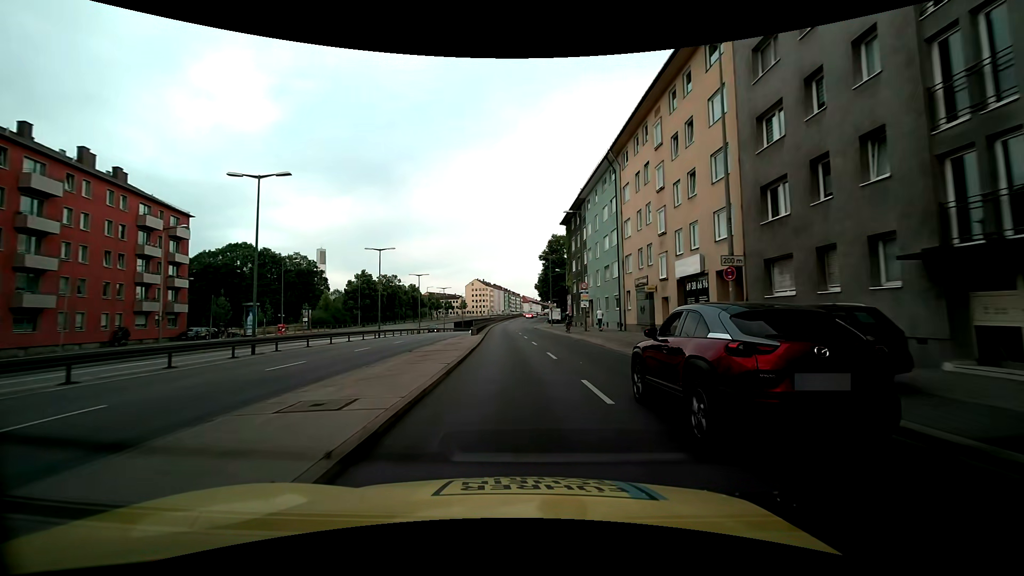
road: primary_link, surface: asphalt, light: Day
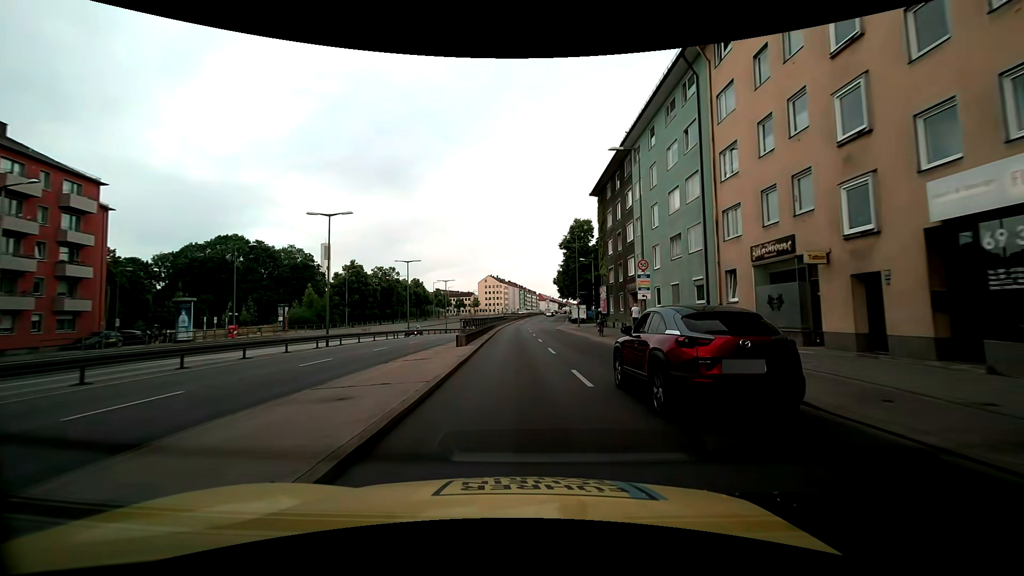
(-0.4, +16.1) m; -2°
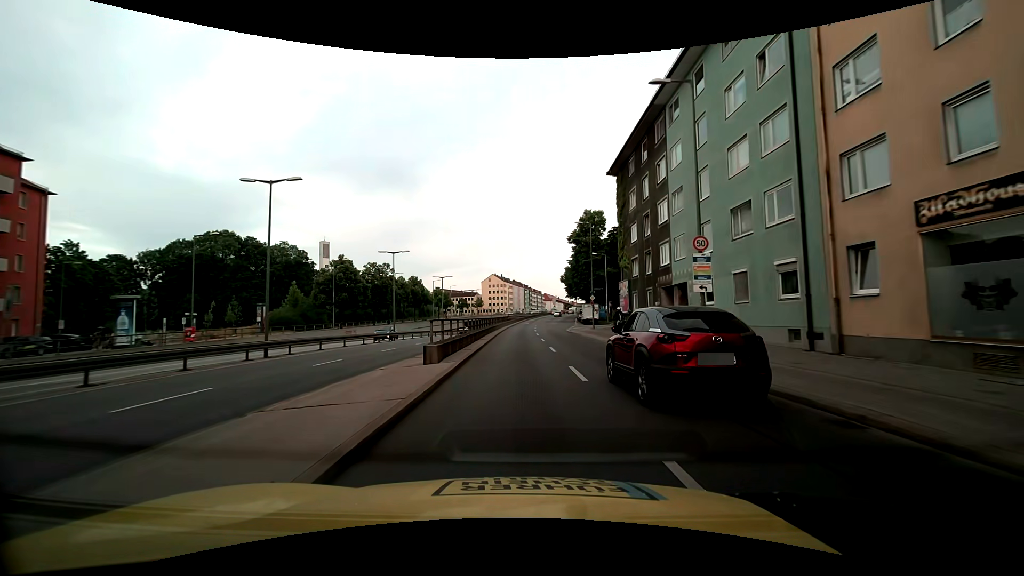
(0.0, +8.1) m; -1°
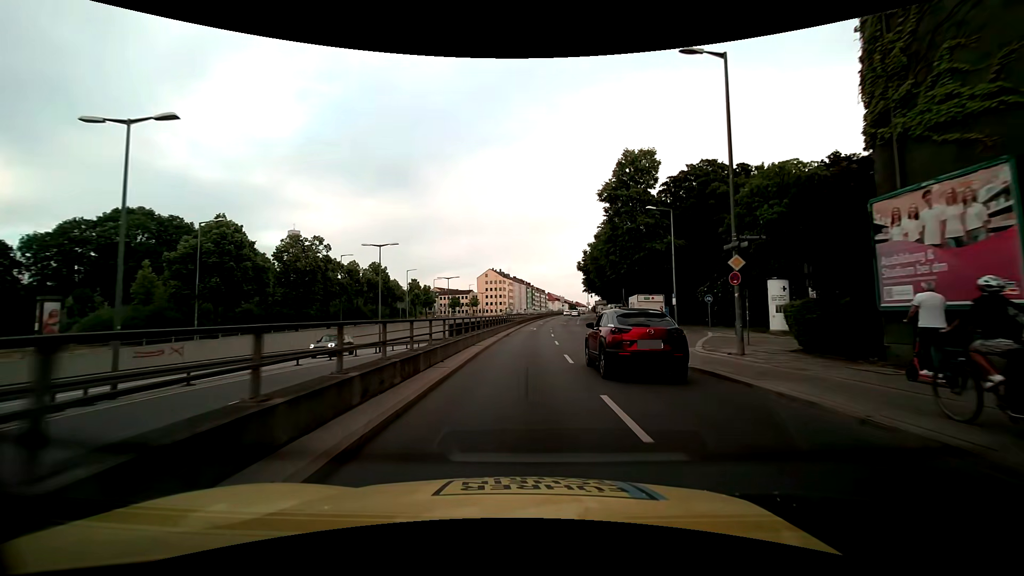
(-0.2, +32.3) m; 0°
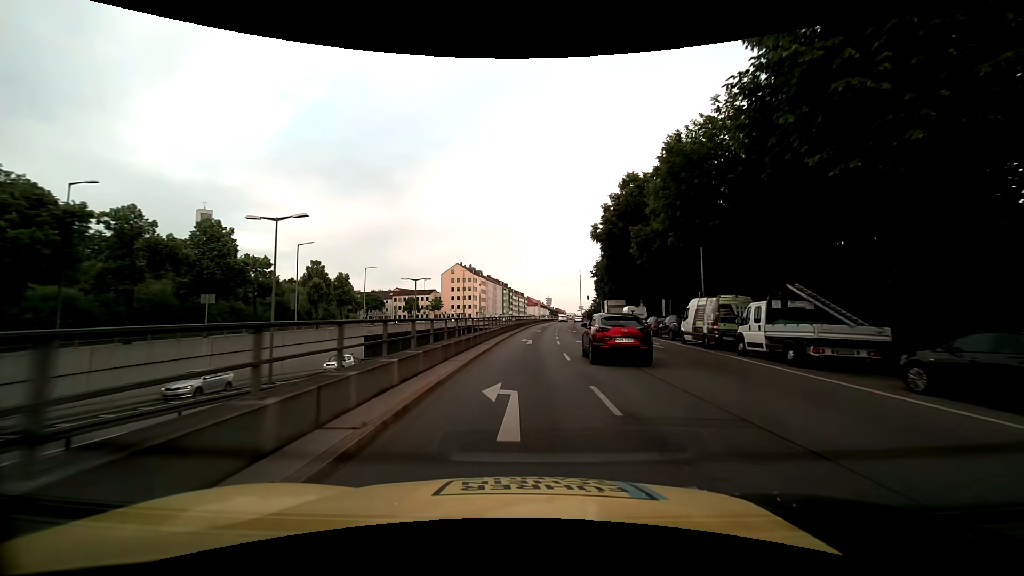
(+0.8, +40.2) m; +3°
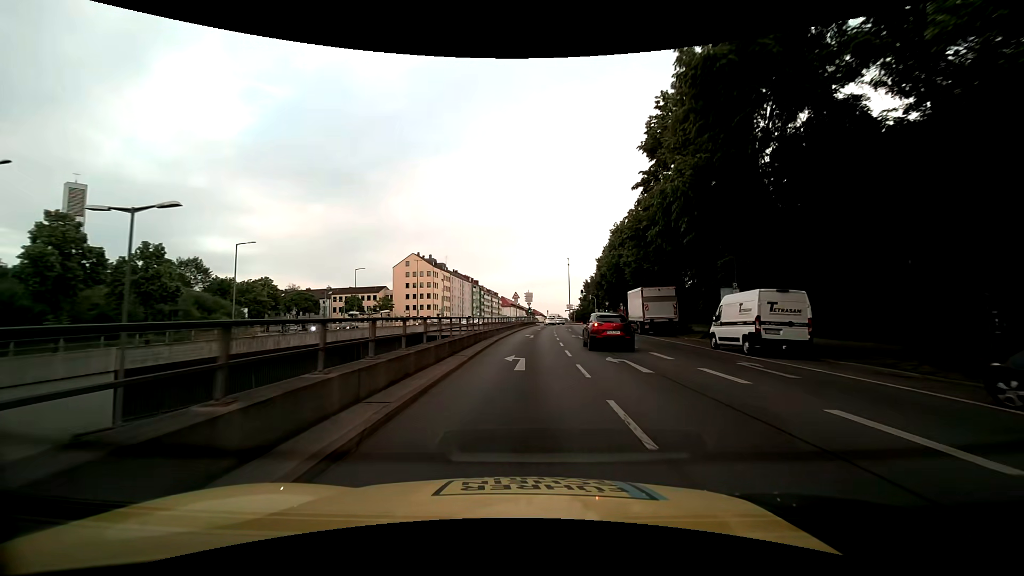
(+0.7, +32.1) m; +3°
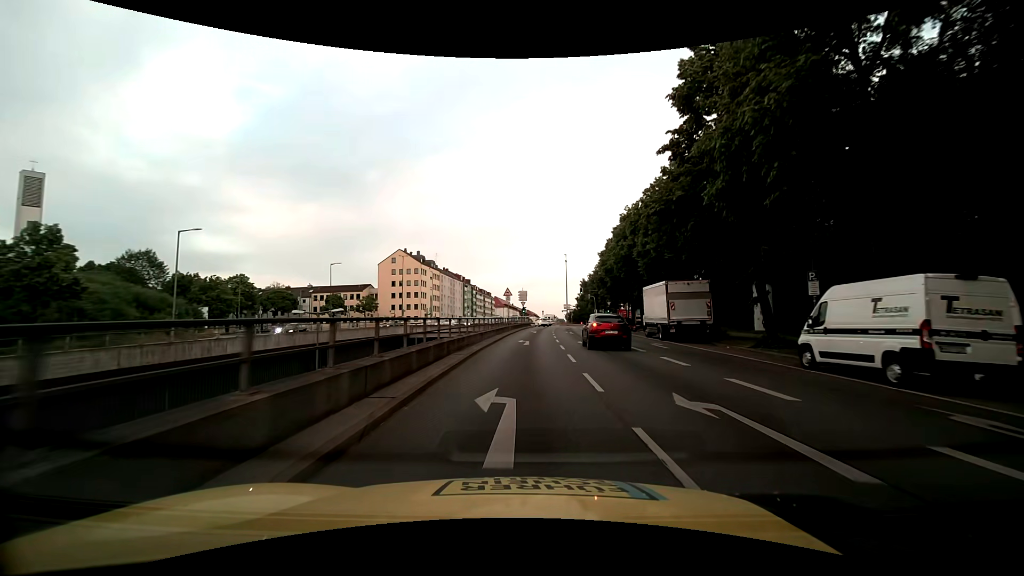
(0.0, +8.0) m; +1°
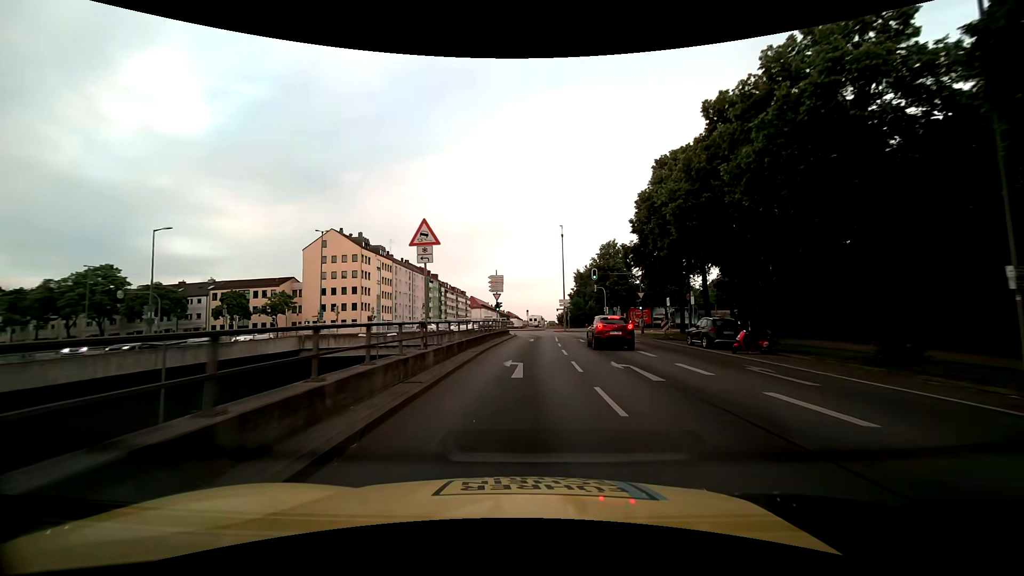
(+0.5, +32.2) m; +2°
(0, +10) (0, +20) (+1, +30) (+1, +40) (+1, +50) (-3, +59) (-10, +67) (-18, +71) (-28, +74) (-38, +75) m
